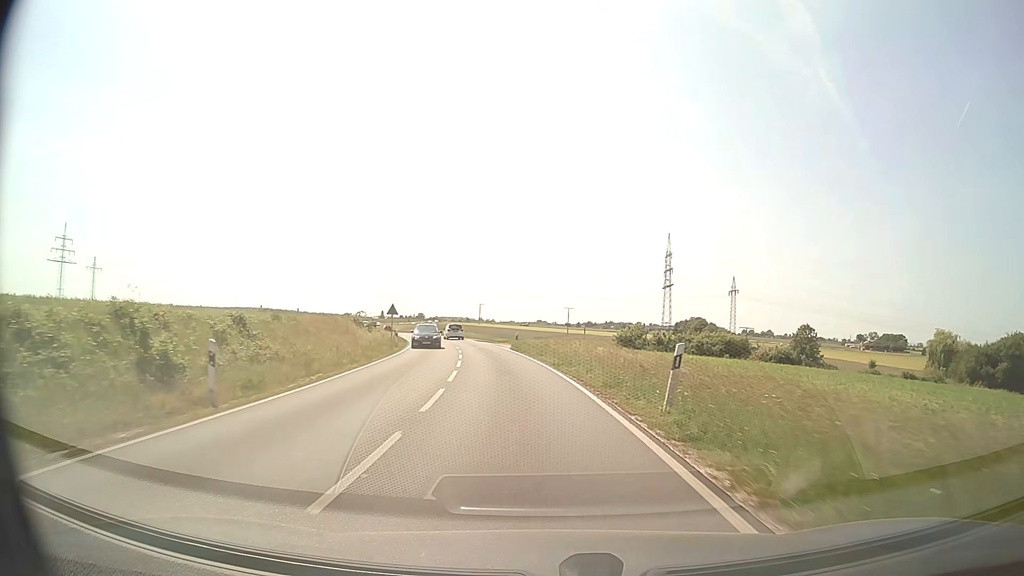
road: secondary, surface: asphalt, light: Day
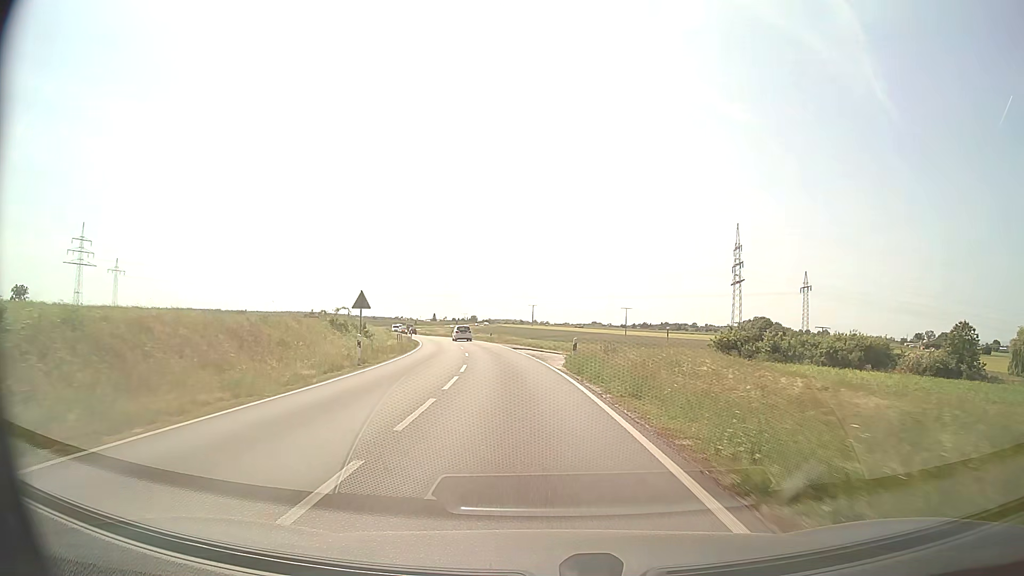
(-0.8, +20.1) m; -4°
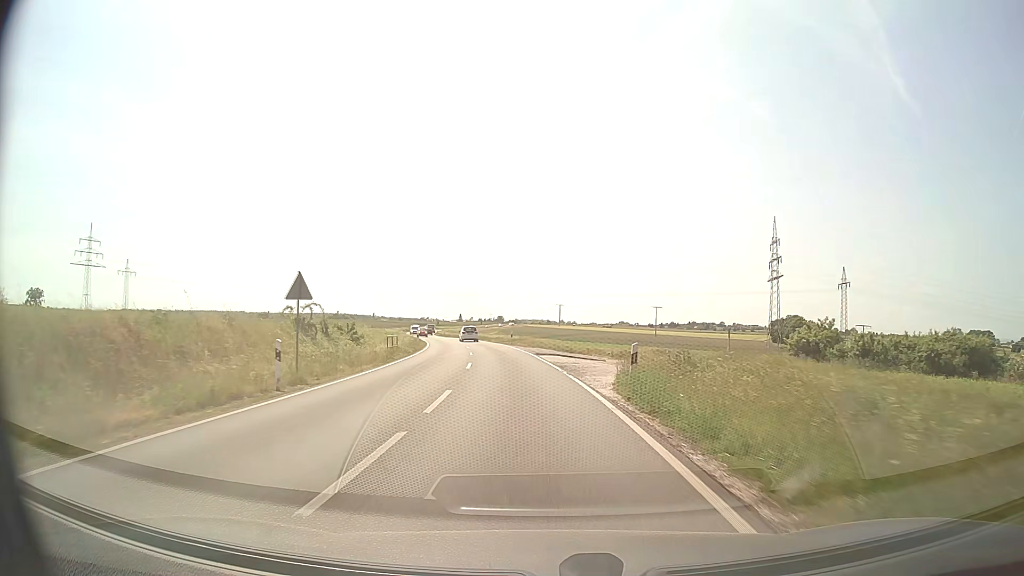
(-0.2, +10.2) m; -2°
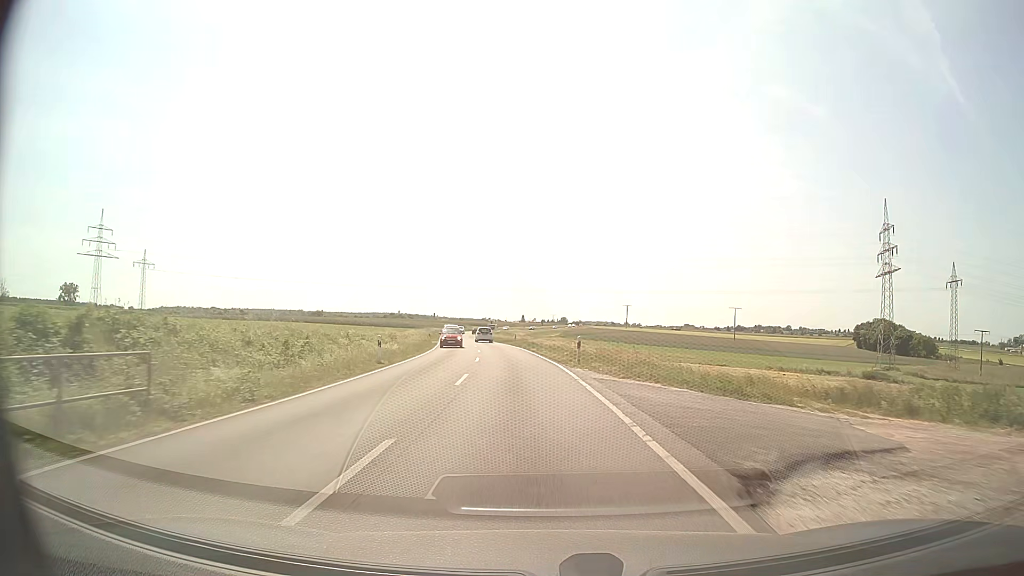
(-1.5, +30.7) m; -6°
